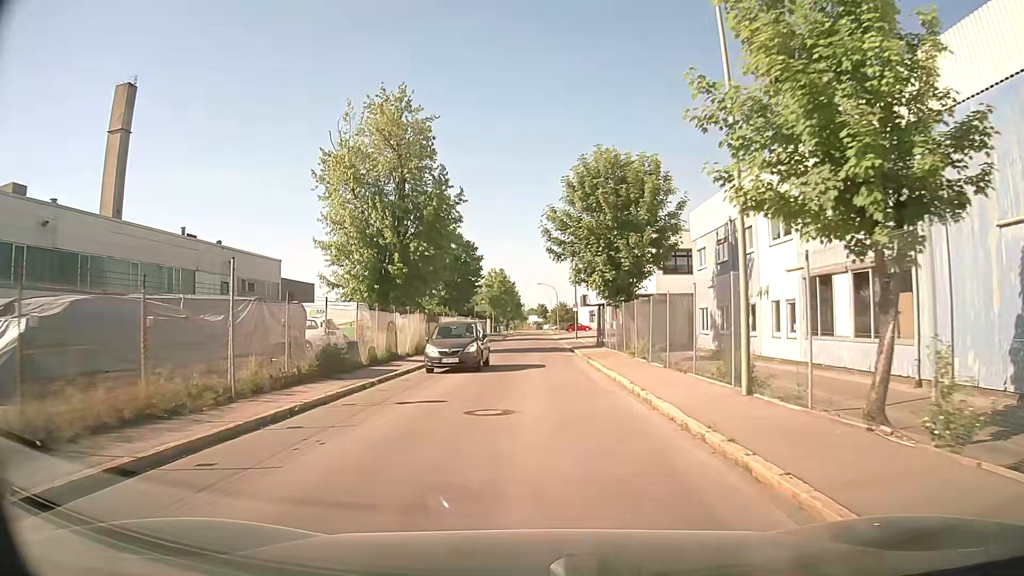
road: residential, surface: asphalt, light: Day
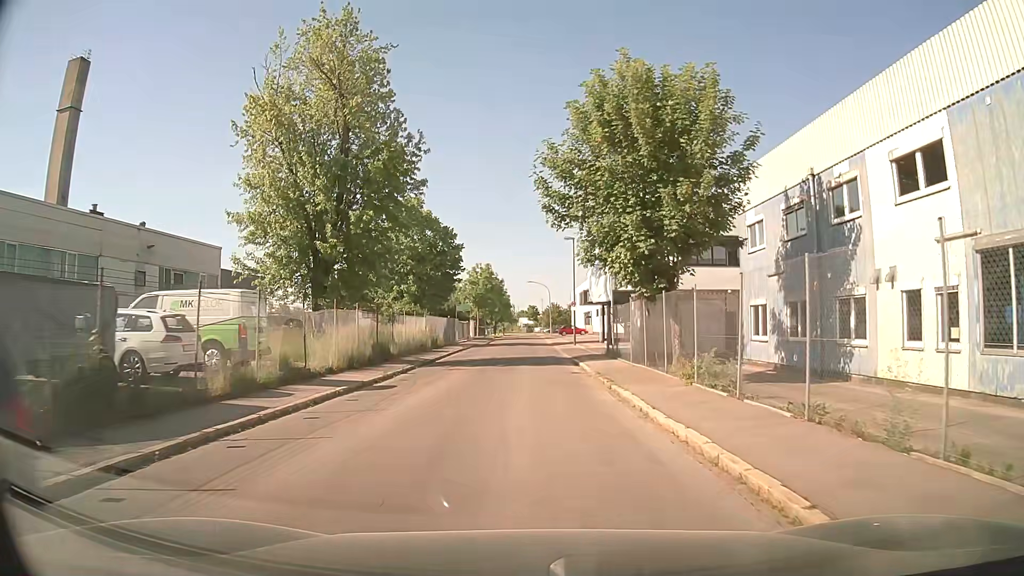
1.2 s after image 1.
(+0.1, +10.1) m; +1°
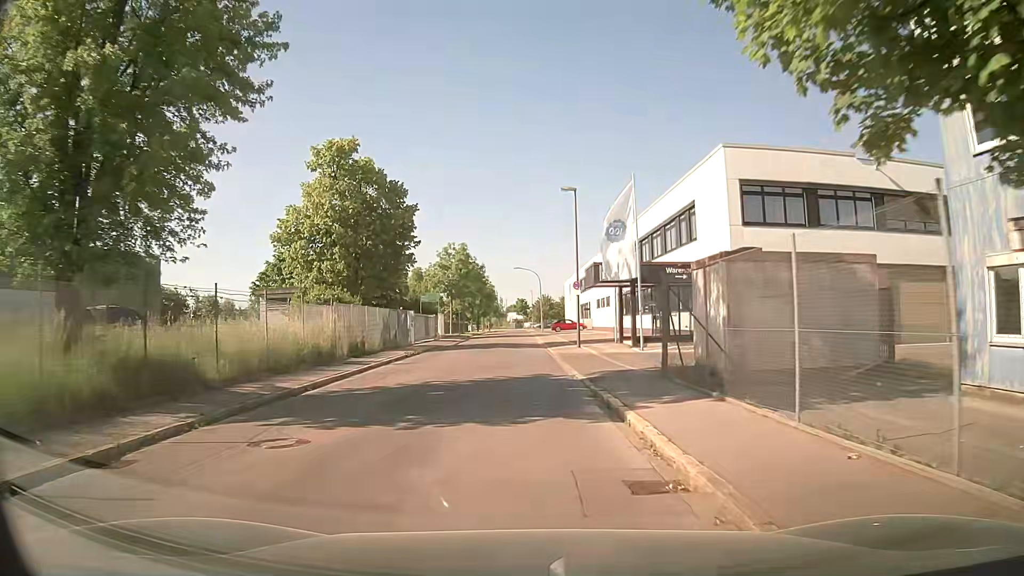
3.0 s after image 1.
(+0.3, +15.8) m; 0°
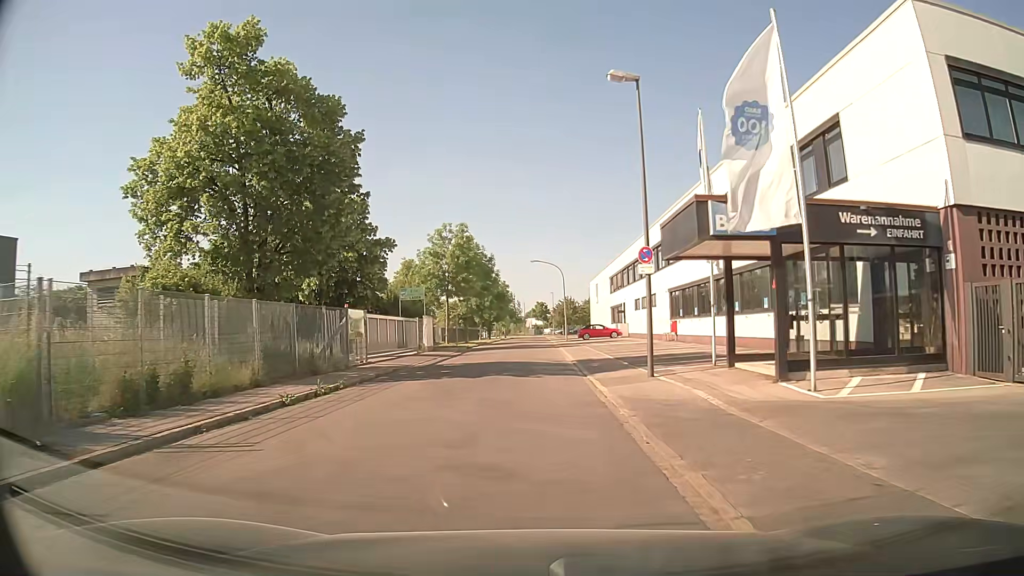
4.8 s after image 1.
(0.0, +15.6) m; -1°
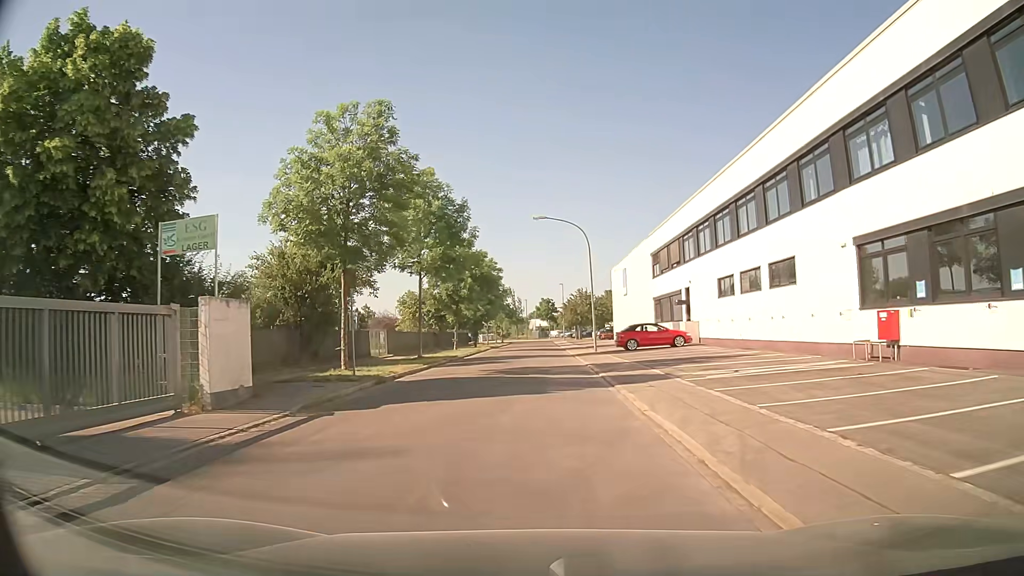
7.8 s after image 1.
(-0.3, +27.3) m; -1°
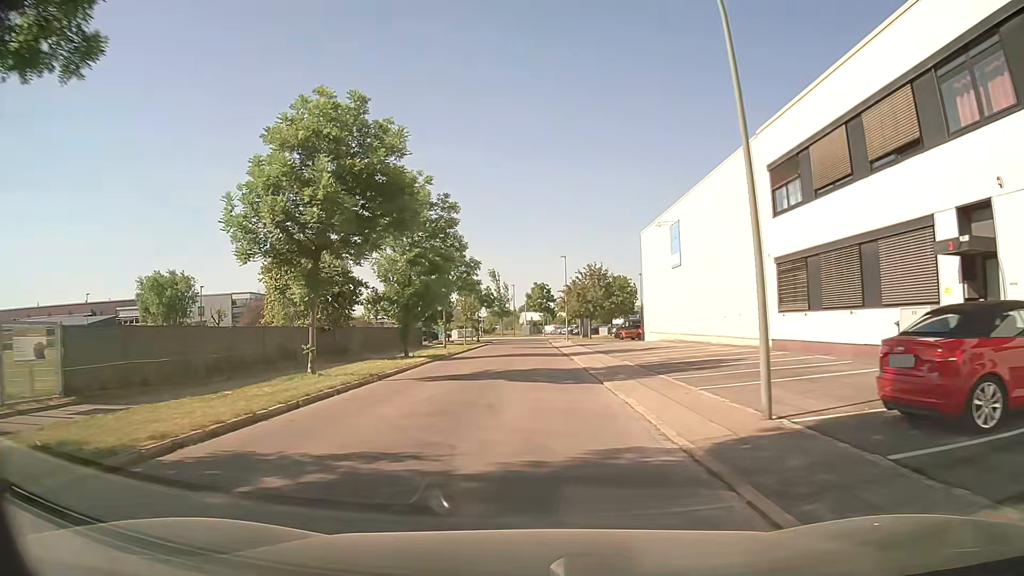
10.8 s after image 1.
(+0.4, +30.0) m; +1°
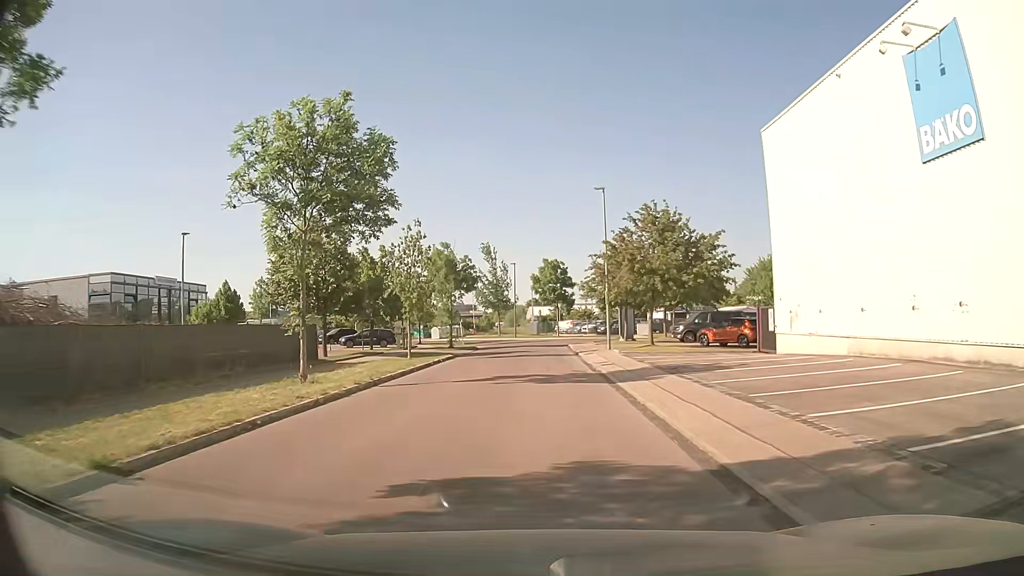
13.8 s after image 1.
(0.0, +29.5) m; 0°
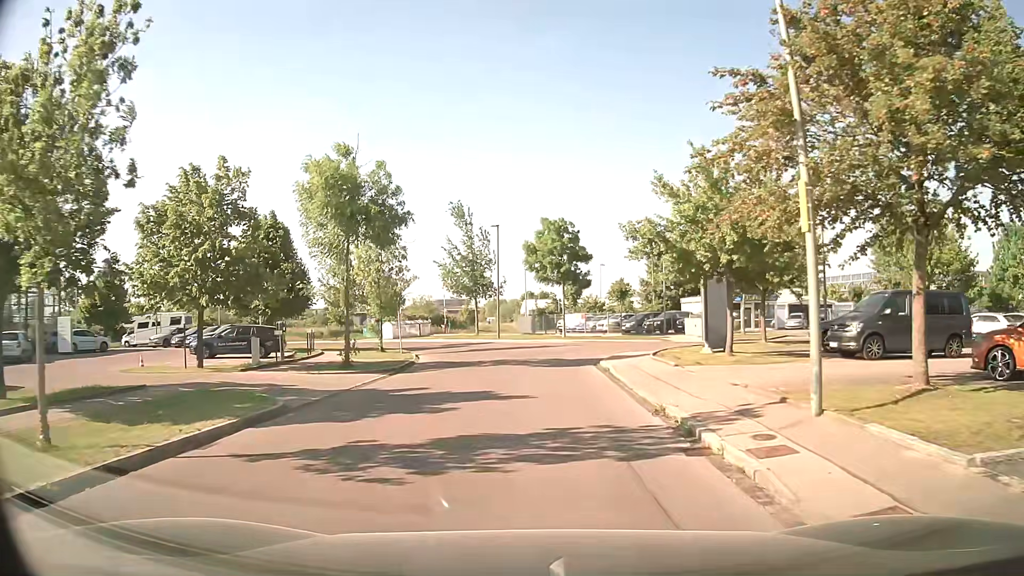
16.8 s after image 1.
(+0.1, +23.7) m; 0°
(0, +10) (0, +20) (+1, +30) (-1, +40) (-6, +48) (-13, +55) (-22, +59) (-32, +61) (-42, +60) (-52, +60) m
